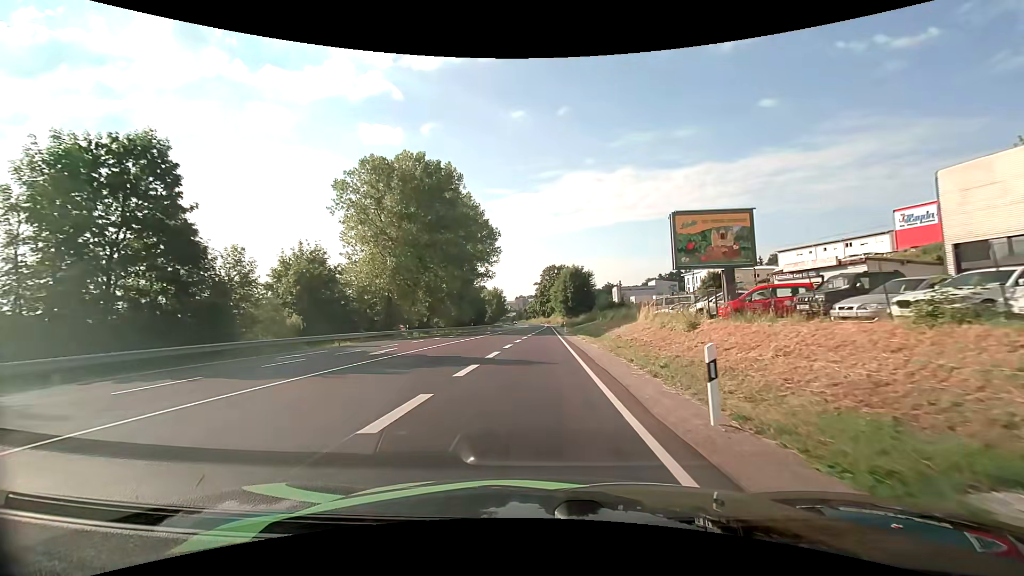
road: primary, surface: asphalt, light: Day
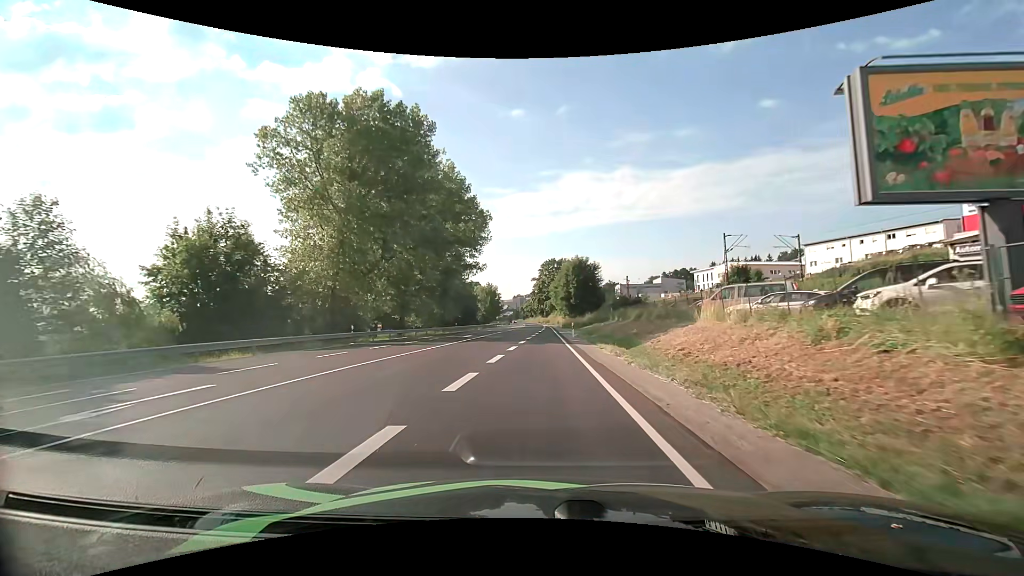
(0.0, +14.9) m; 0°
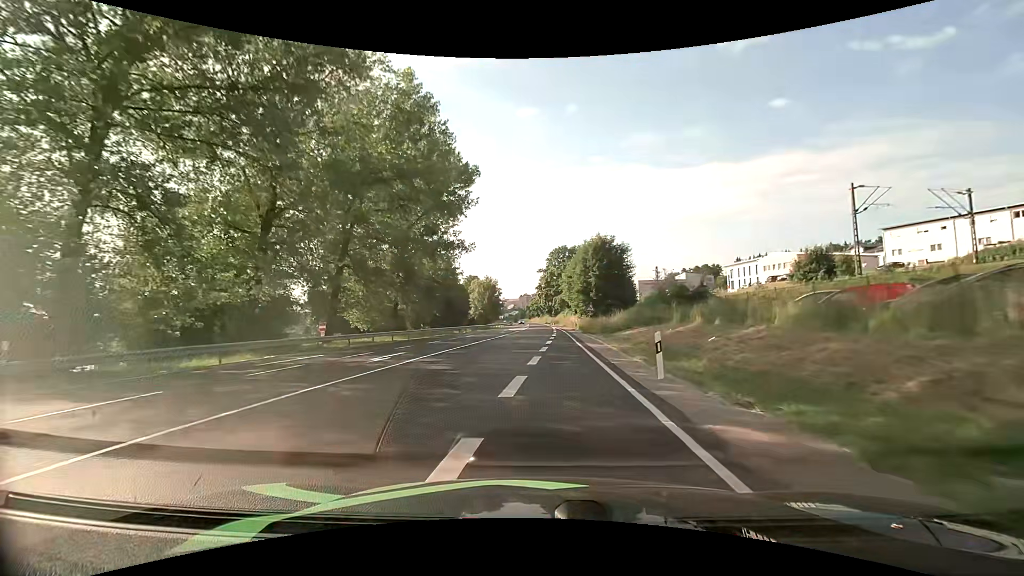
(+0.1, +25.1) m; 0°
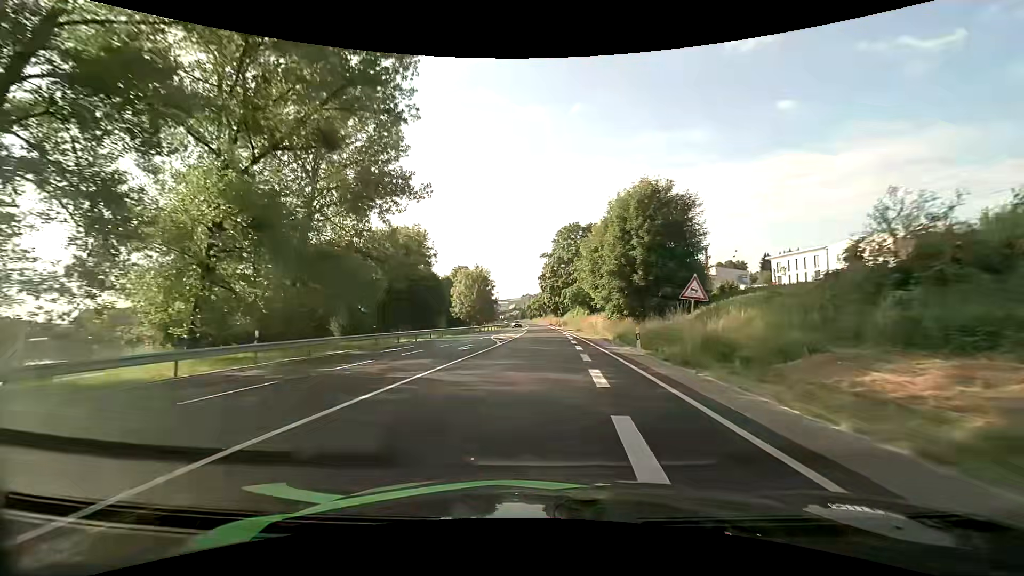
(-0.1, +29.2) m; 0°
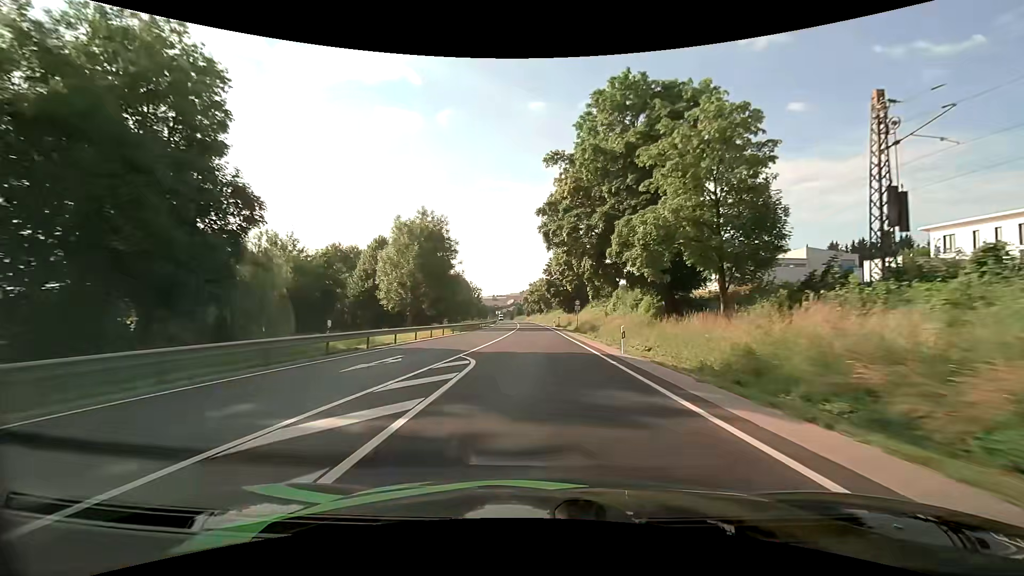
(0.0, +52.9) m; 0°
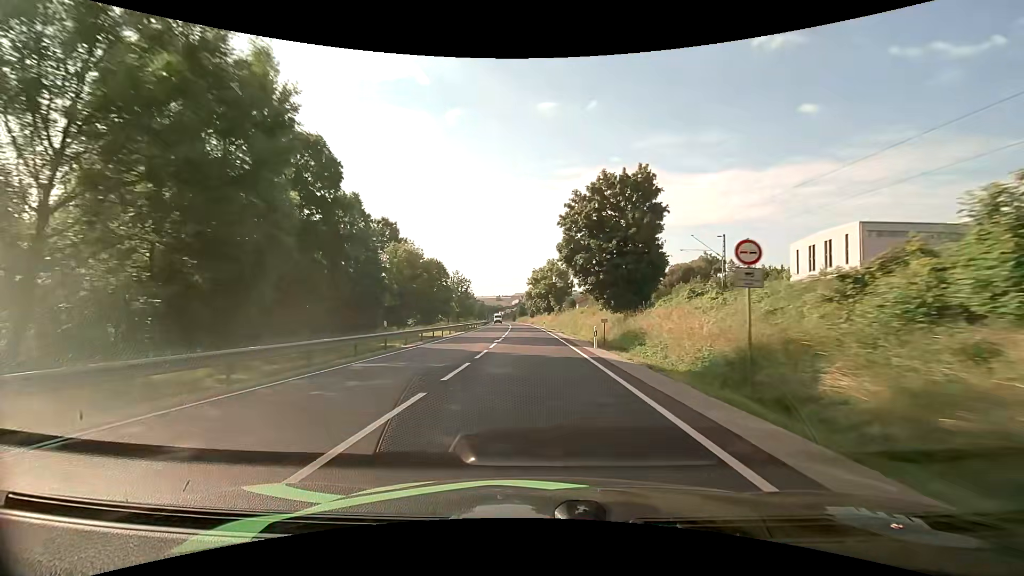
(-0.1, +44.2) m; -1°
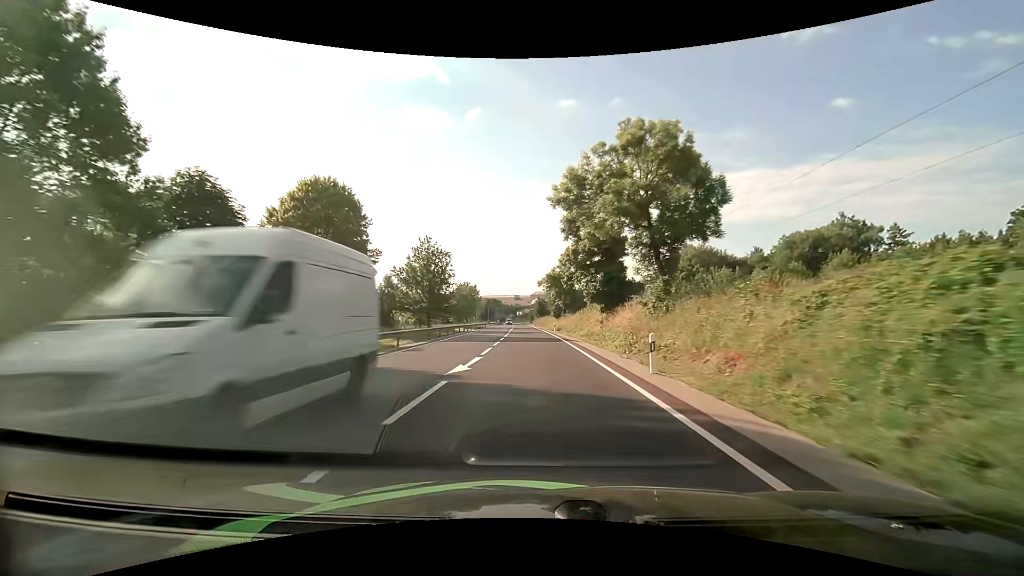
(-1.4, +59.2) m; -2°
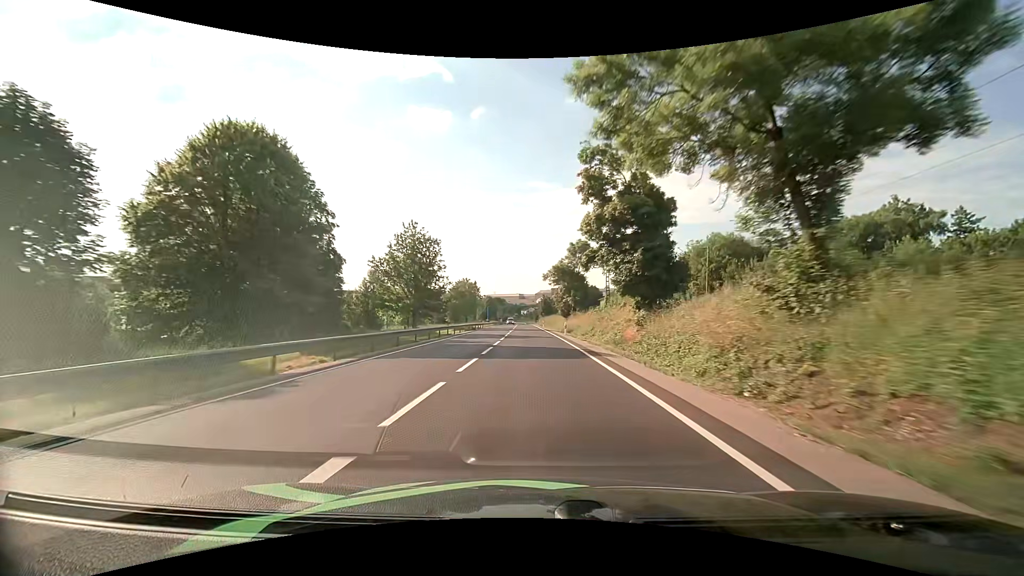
(-0.1, +12.3) m; -1°
(0, +10) (0, +20) (0, +30) (0, +40) (-1, +50) (-1, +60) (-1, +70) (-1, +80) (-2, +90) (-2, +100) m
